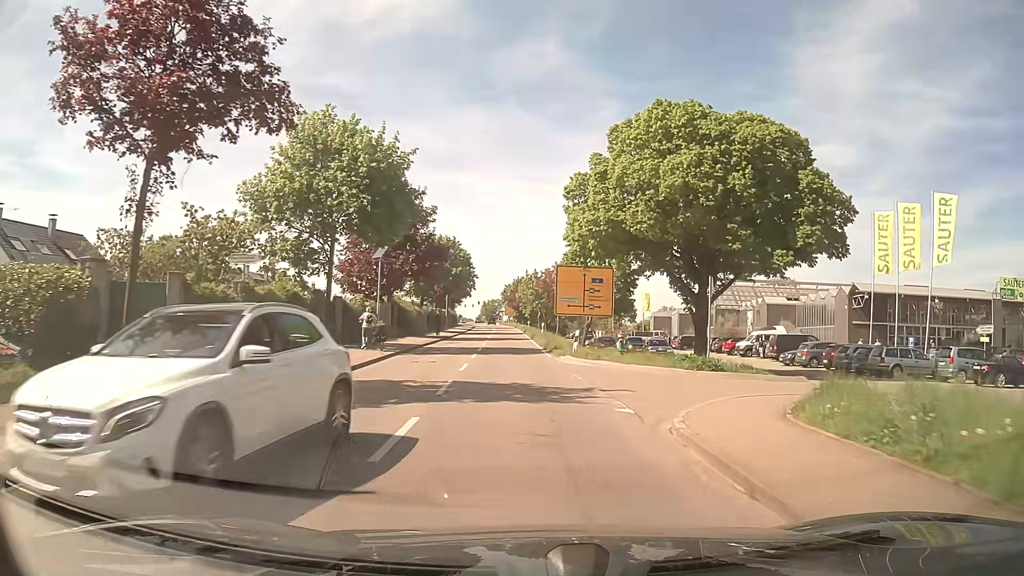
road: tertiary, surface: asphalt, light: Day
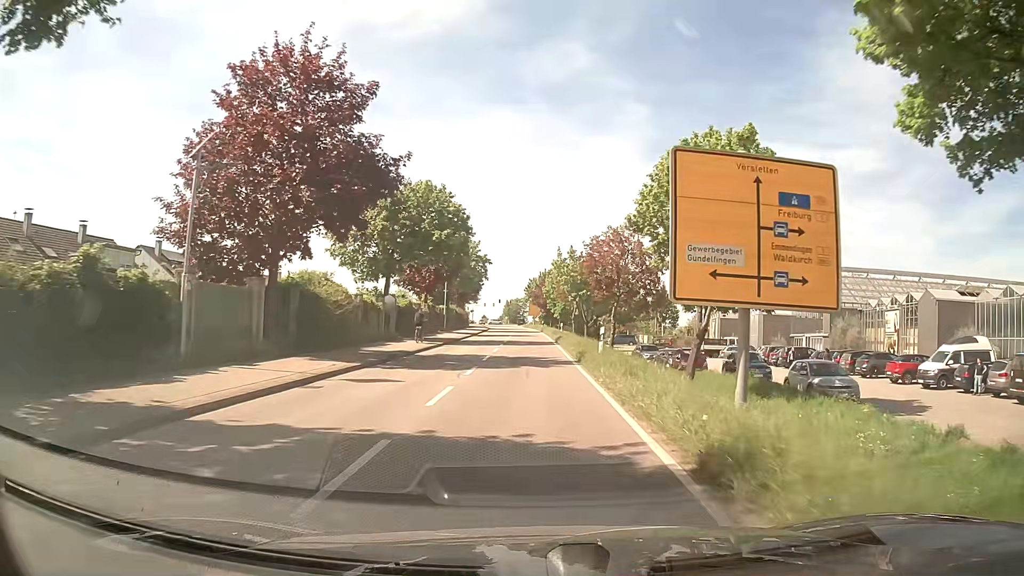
(-0.4, +26.2) m; -3°
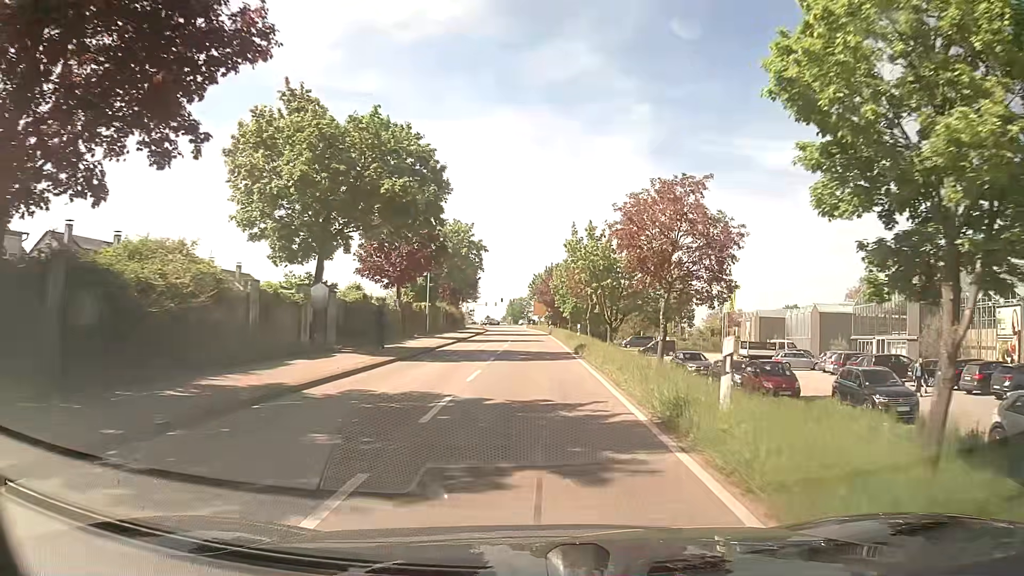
(+0.1, +13.7) m; 0°
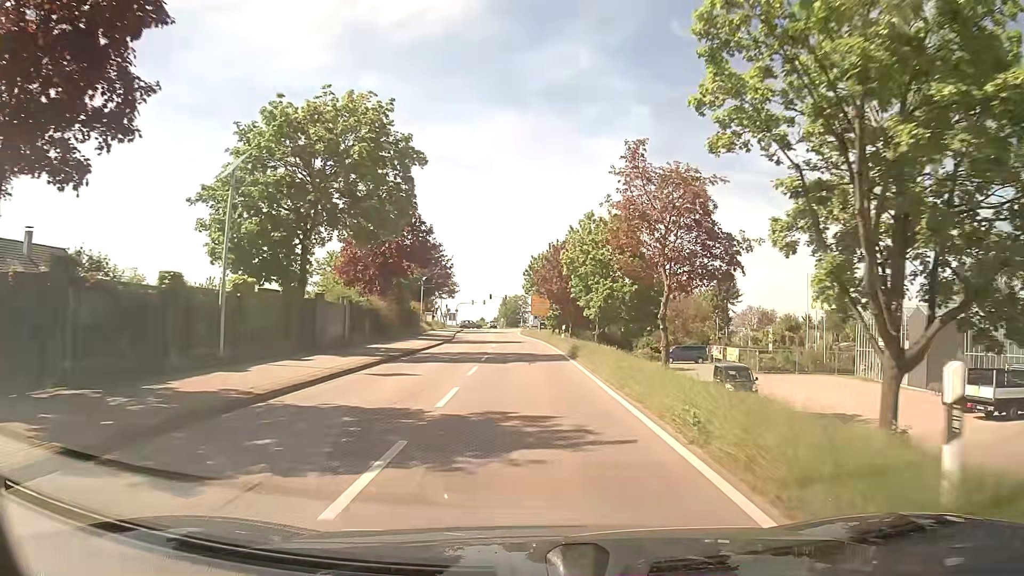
(+0.2, +34.5) m; 0°
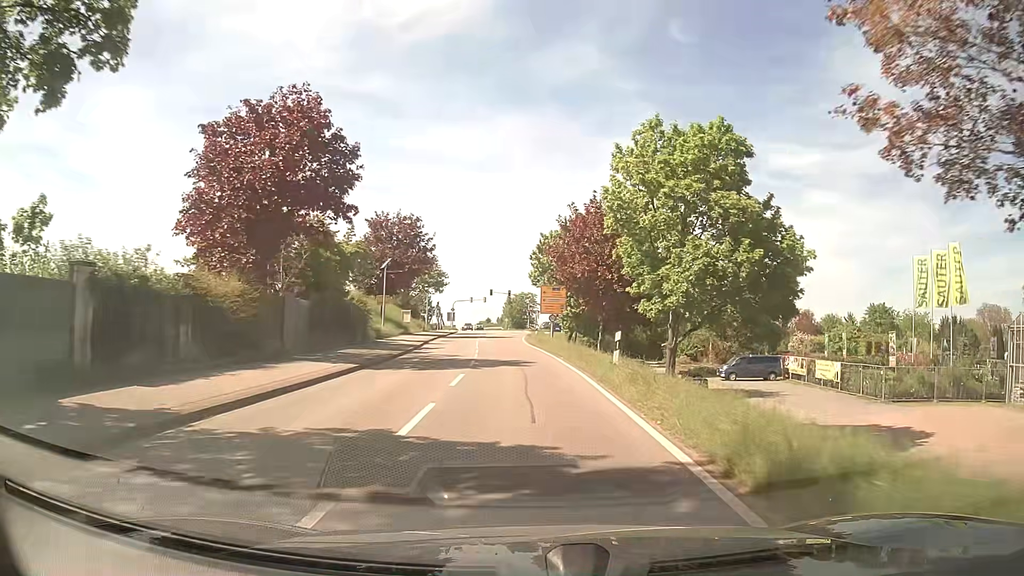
(-0.1, +20.7) m; -1°
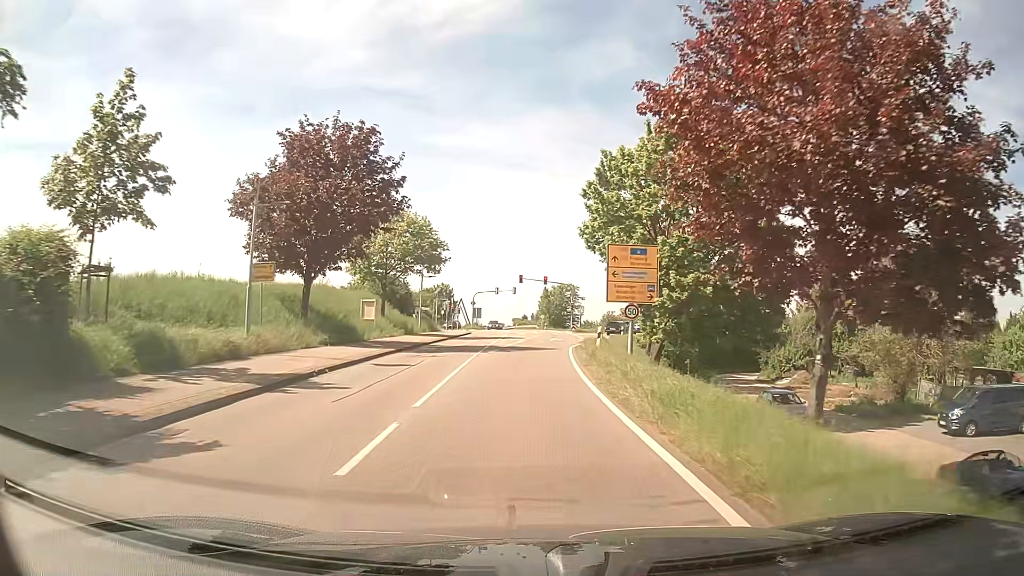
(-0.6, +27.9) m; -3°
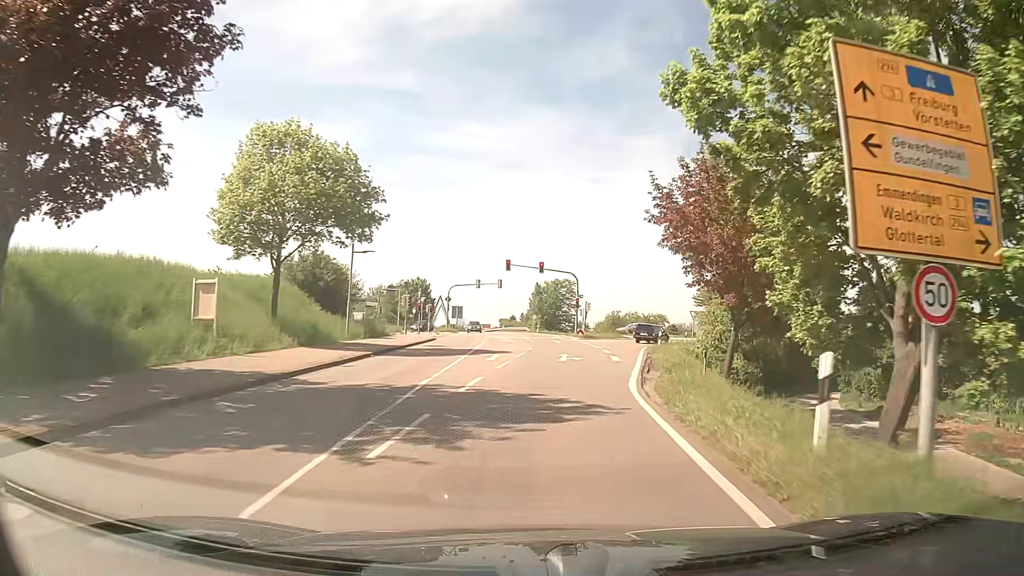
(-0.2, +20.2) m; +1°
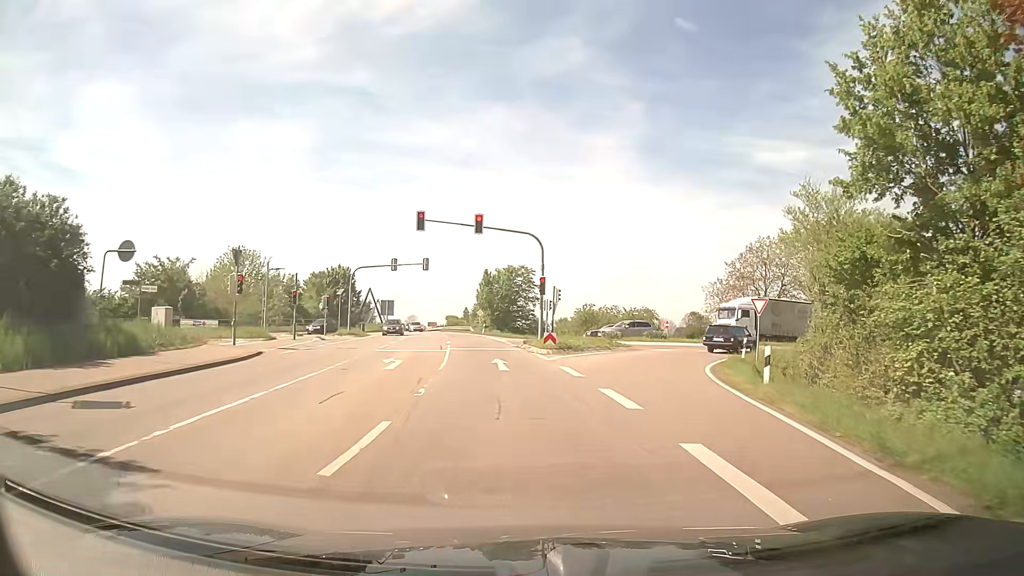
(+1.2, +24.6) m; +4°
(0, +10) (-1, +20) (-2, +30) (-3, +40) (-4, +50) (-6, +60) (-7, +70) (-10, +79) (-12, +89) (-14, +99) m
